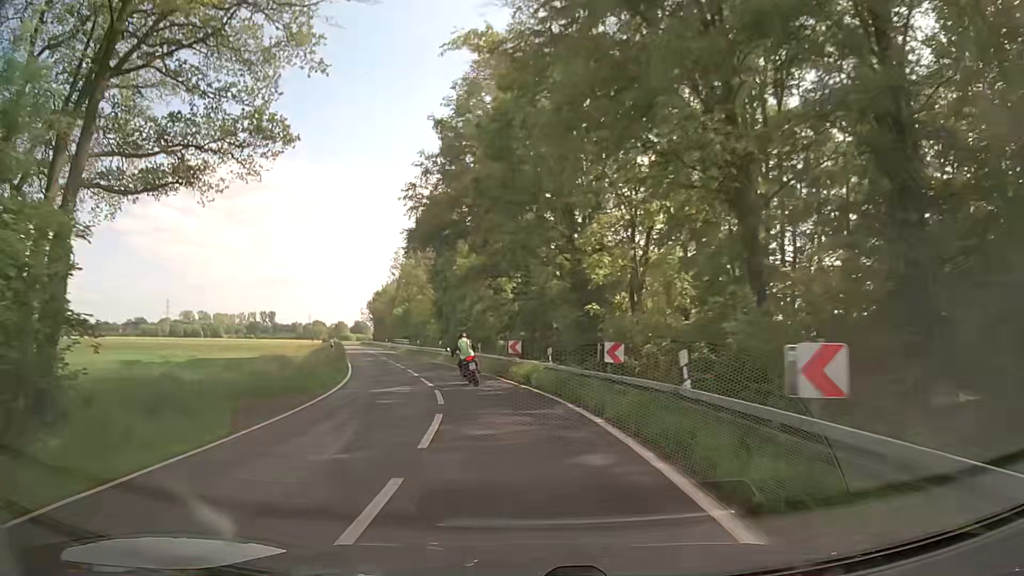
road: secondary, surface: asphalt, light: Day
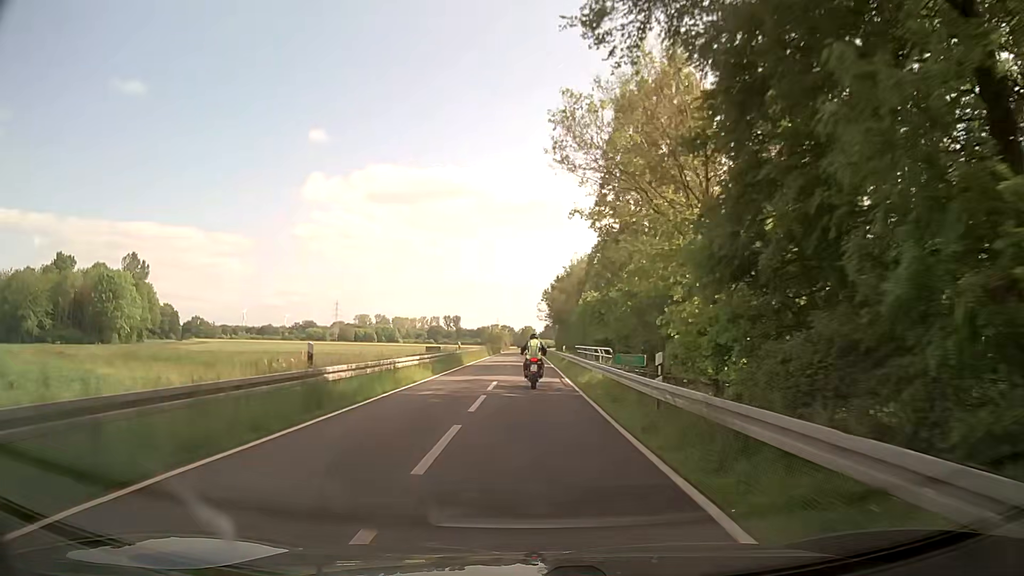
(-7.7, +43.5) m; -17°
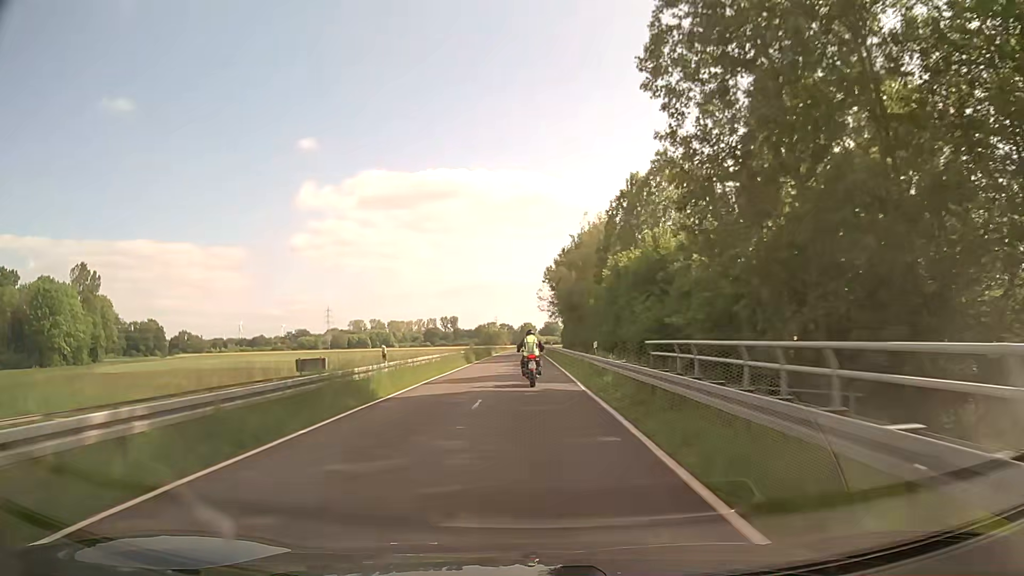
(+0.1, +23.4) m; 0°
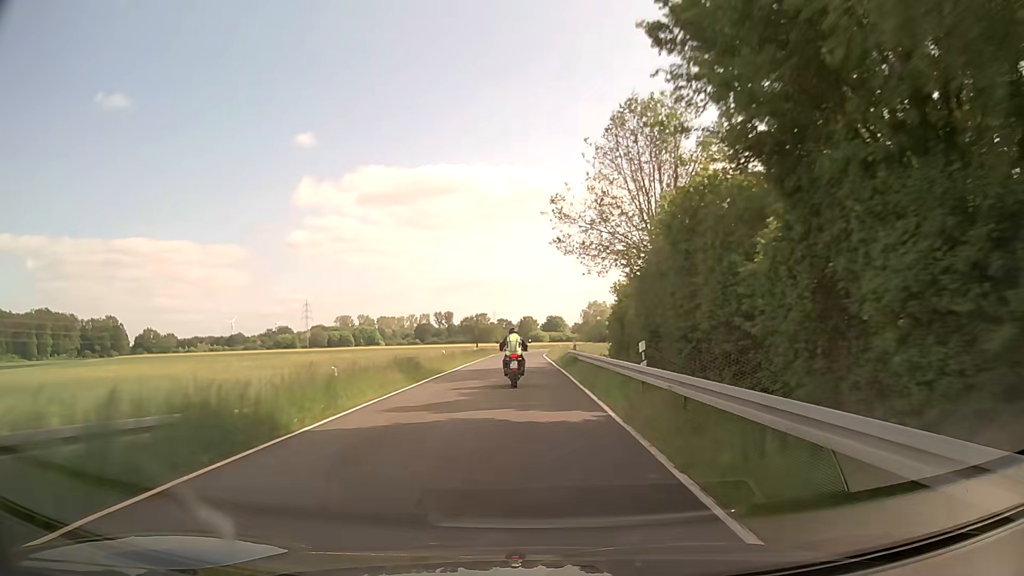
(-0.1, +59.3) m; 0°
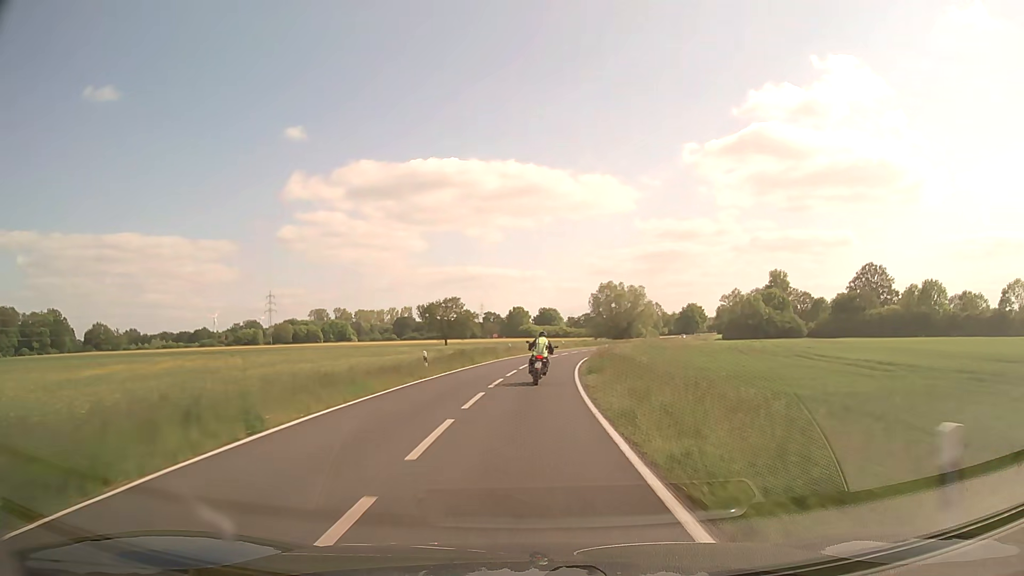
(-0.1, +59.1) m; +1°
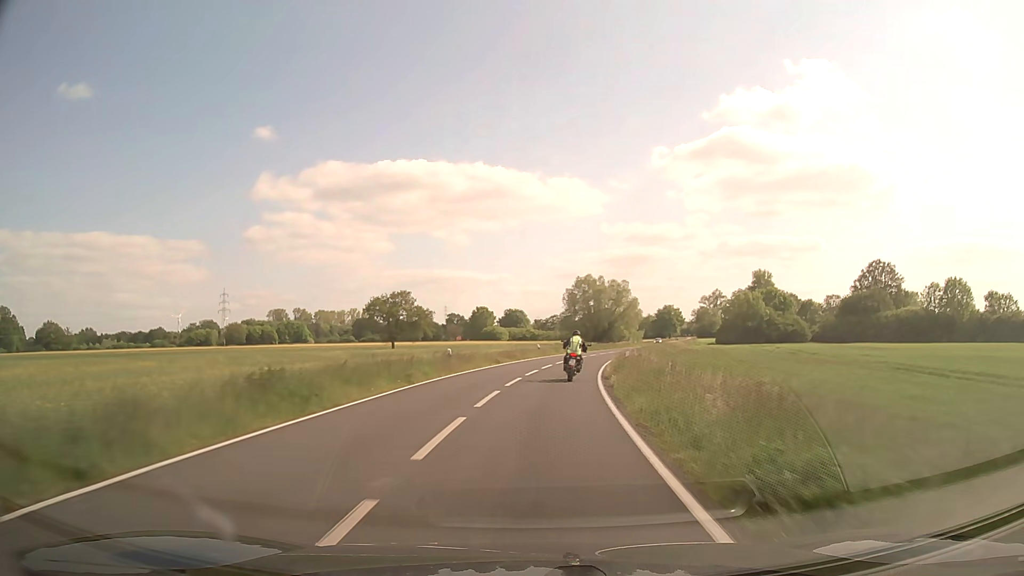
(+0.3, +24.2) m; +2°
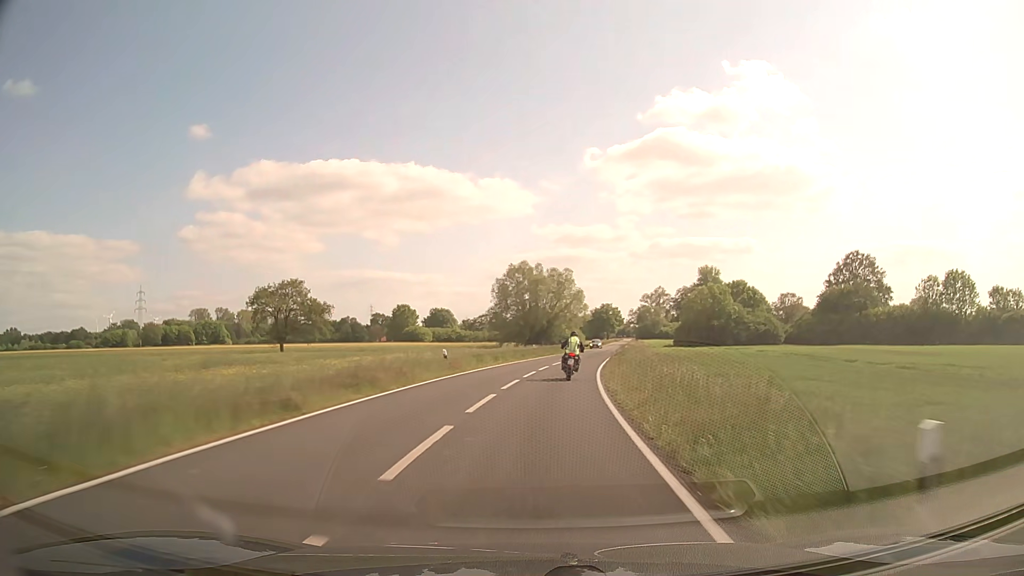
(+1.3, +25.0) m; +6°
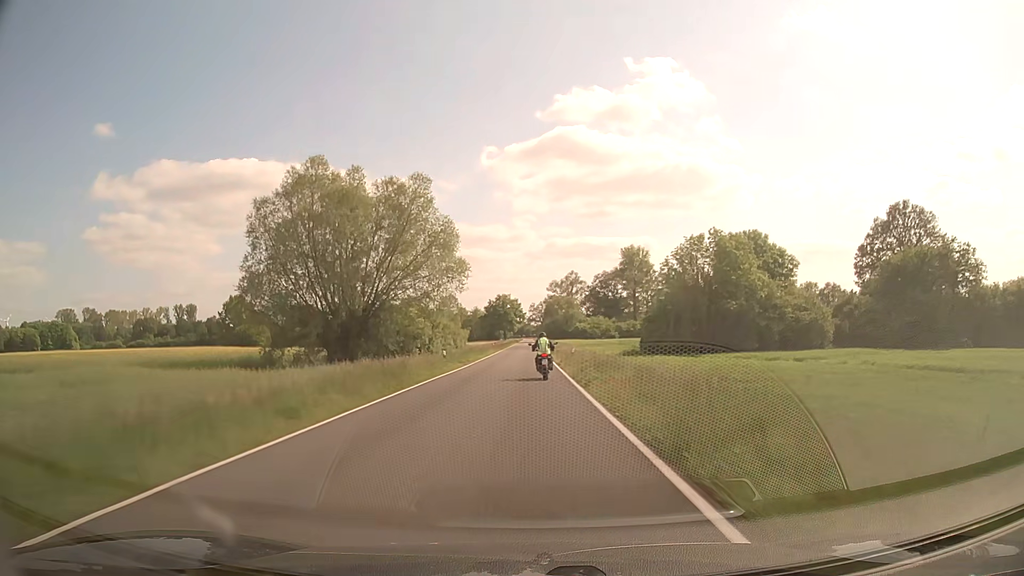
(+7.2, +65.8) m; +9°
(0, +10) (0, +20) (0, +30) (0, +40) (0, +50) (0, +60) (0, +70) (0, +80) (0, +90) (0, +100) m
